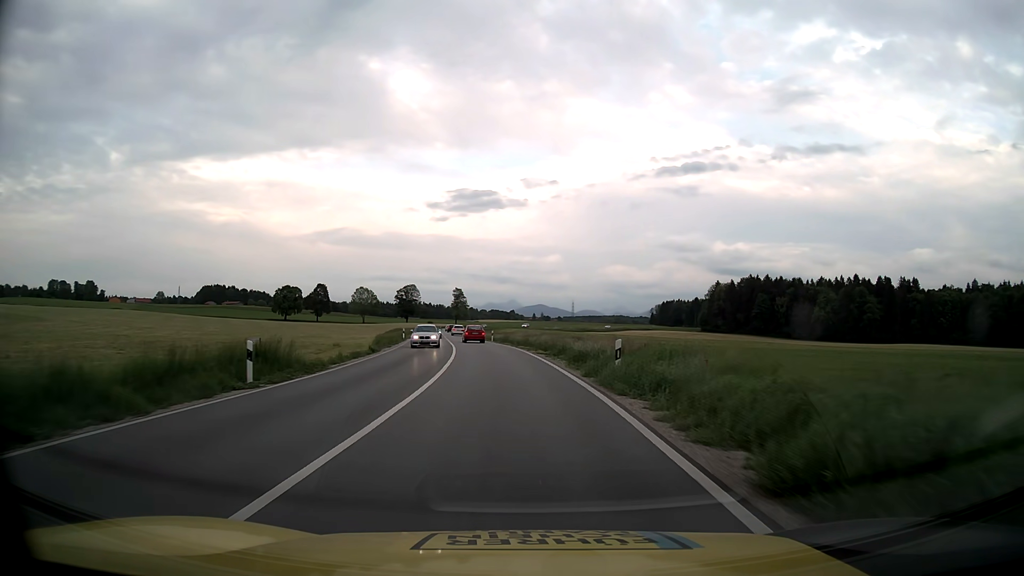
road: primary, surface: asphalt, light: Day
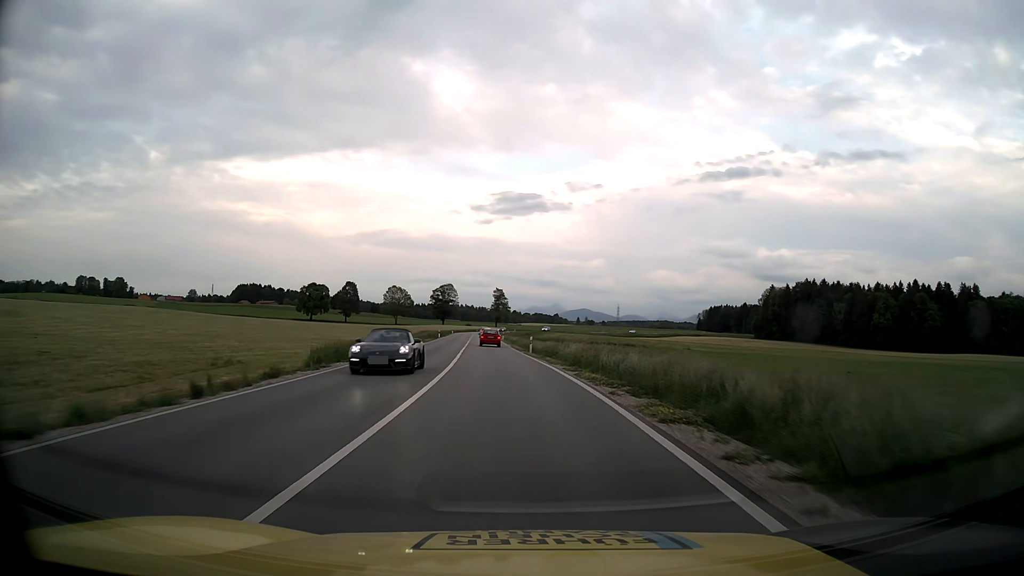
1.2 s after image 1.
(-0.8, +22.2) m; -4°
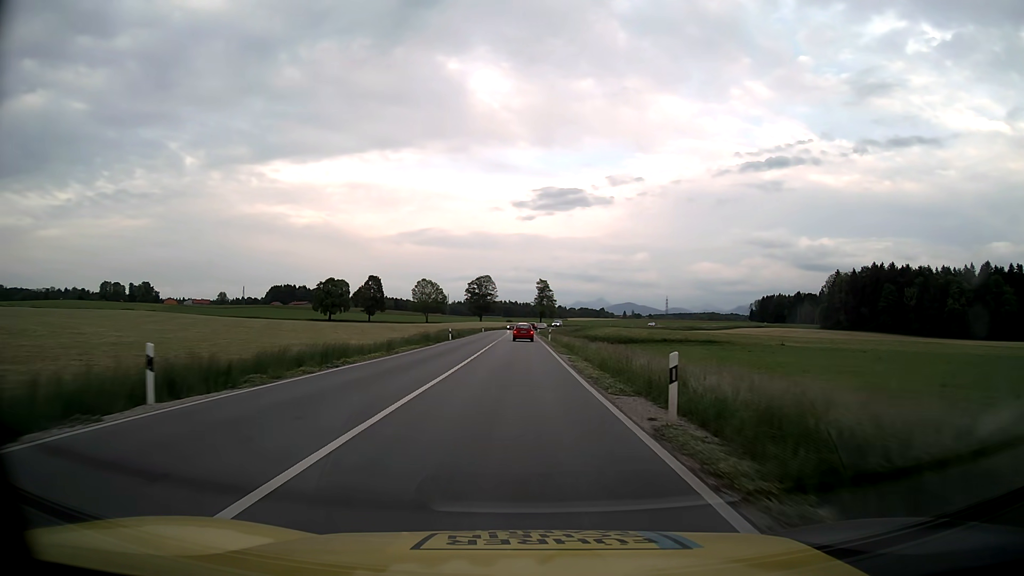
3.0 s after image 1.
(-1.2, +33.4) m; -4°
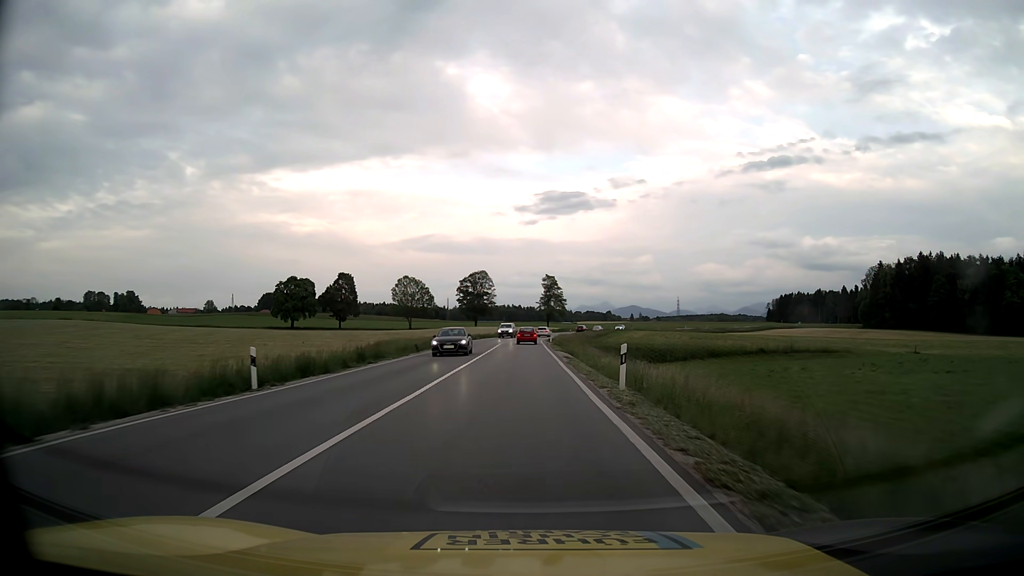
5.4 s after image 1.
(-0.3, +44.6) m; -1°
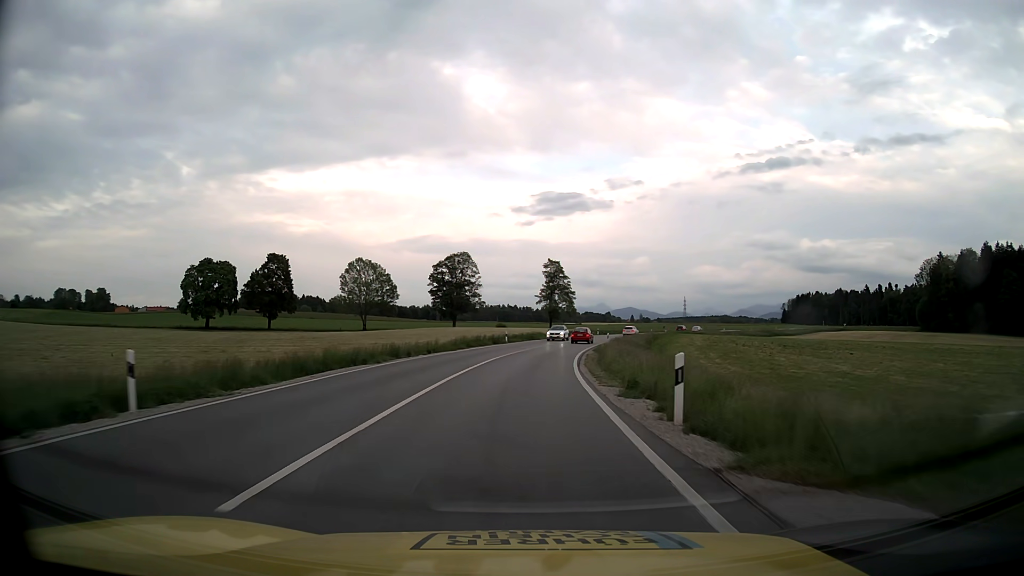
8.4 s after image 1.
(-0.1, +55.6) m; 0°
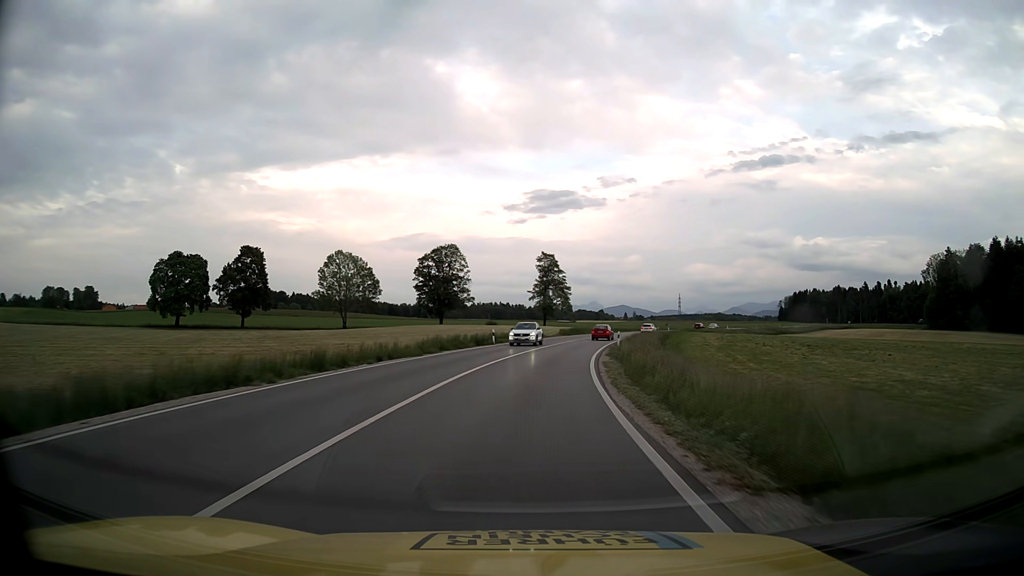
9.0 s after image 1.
(0.0, +11.1) m; 0°
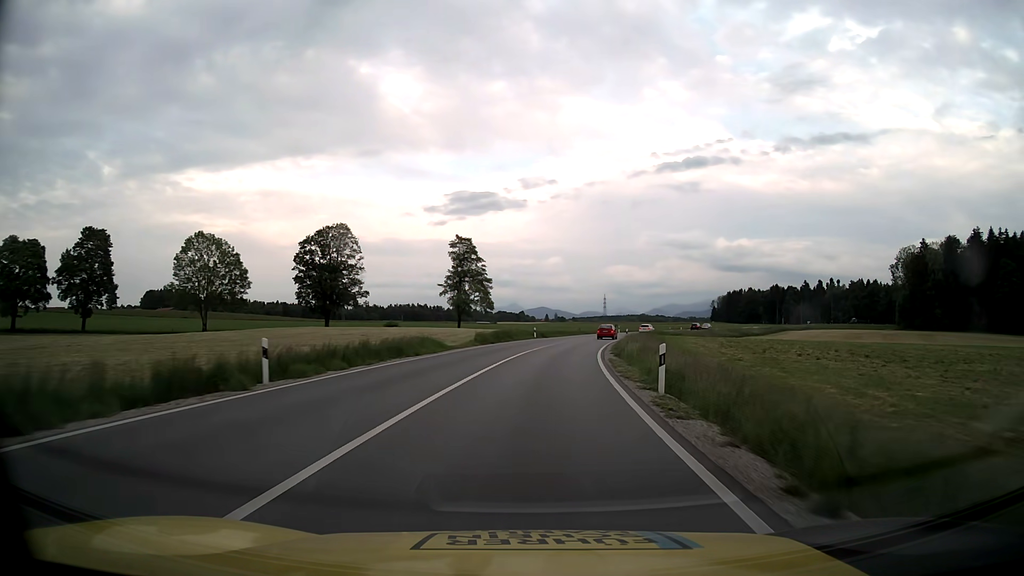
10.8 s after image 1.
(+1.7, +33.2) m; +7°
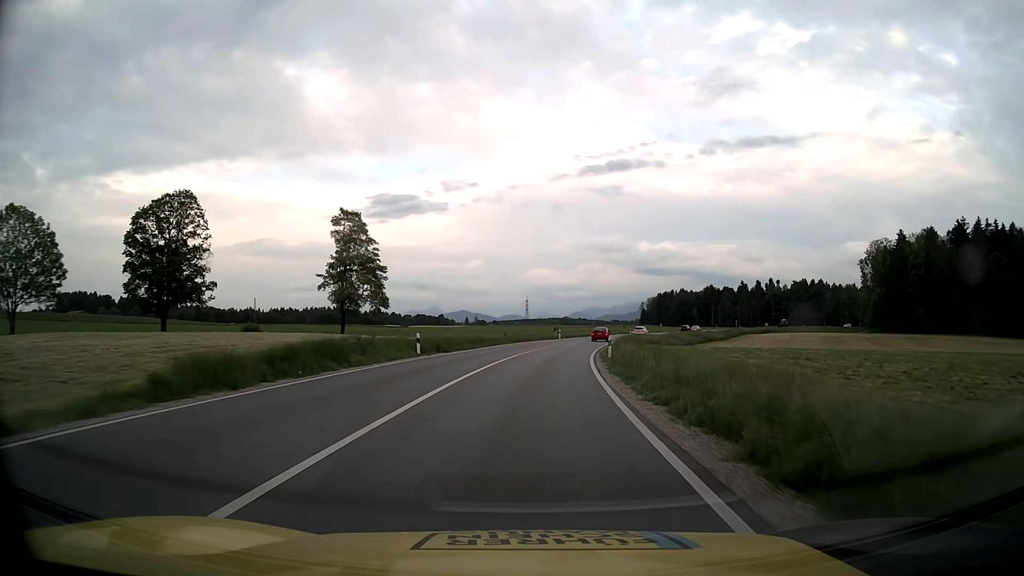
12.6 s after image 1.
(+2.1, +33.1) m; +7°
(0, +10) (+1, +20) (+1, +30) (+3, +40) (+4, +50) (+6, +60) (+8, +69) (+10, +79) (+13, +89) (+16, +98) m
